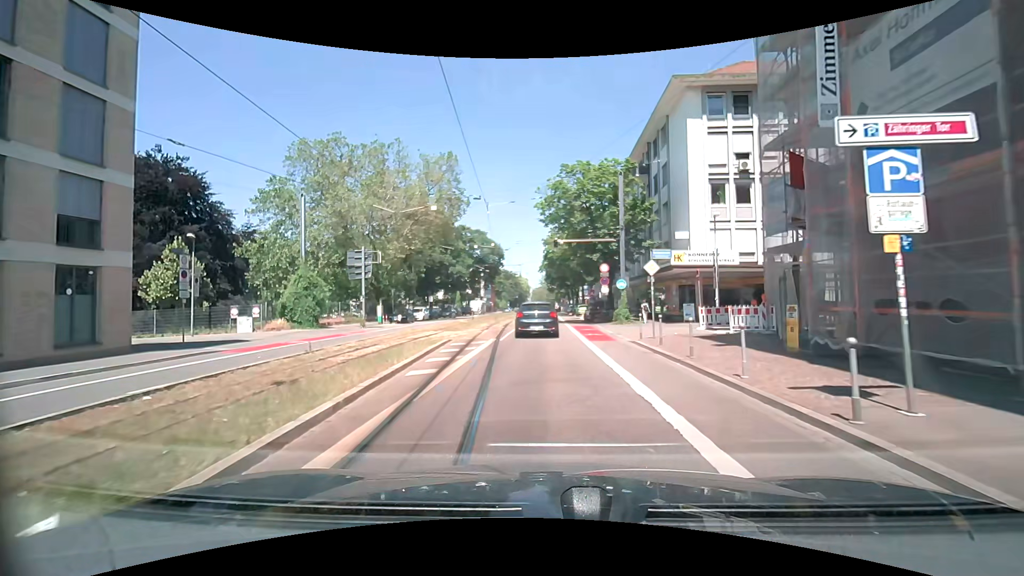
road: primary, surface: asphalt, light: Day
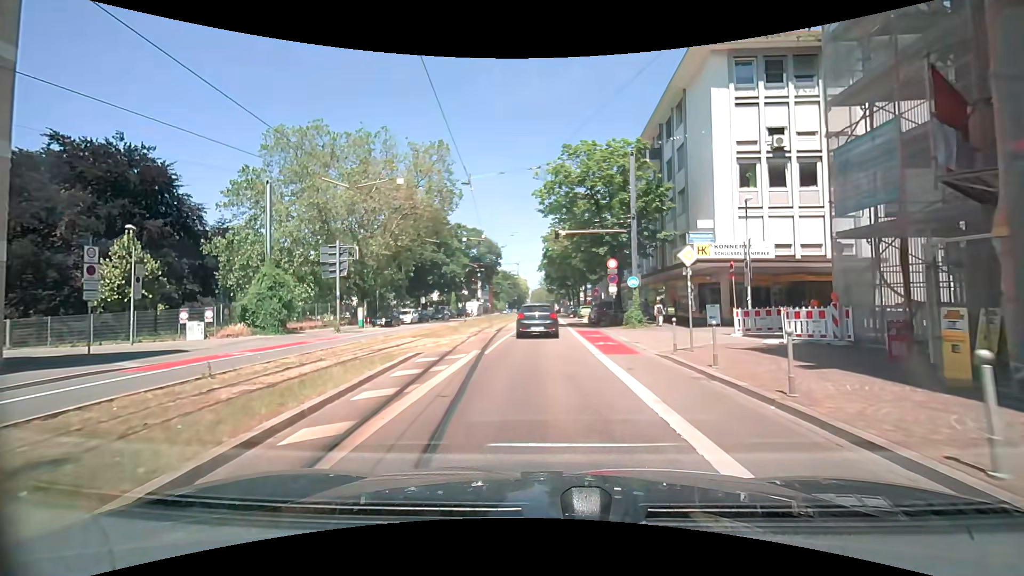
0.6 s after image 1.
(+0.1, +4.6) m; +2°
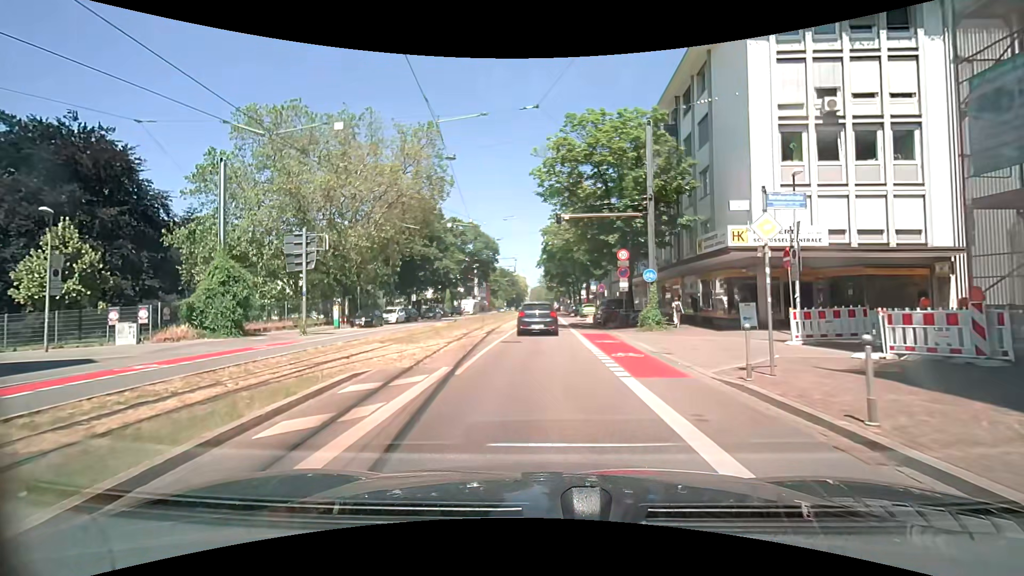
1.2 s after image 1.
(+0.1, +4.7) m; 0°
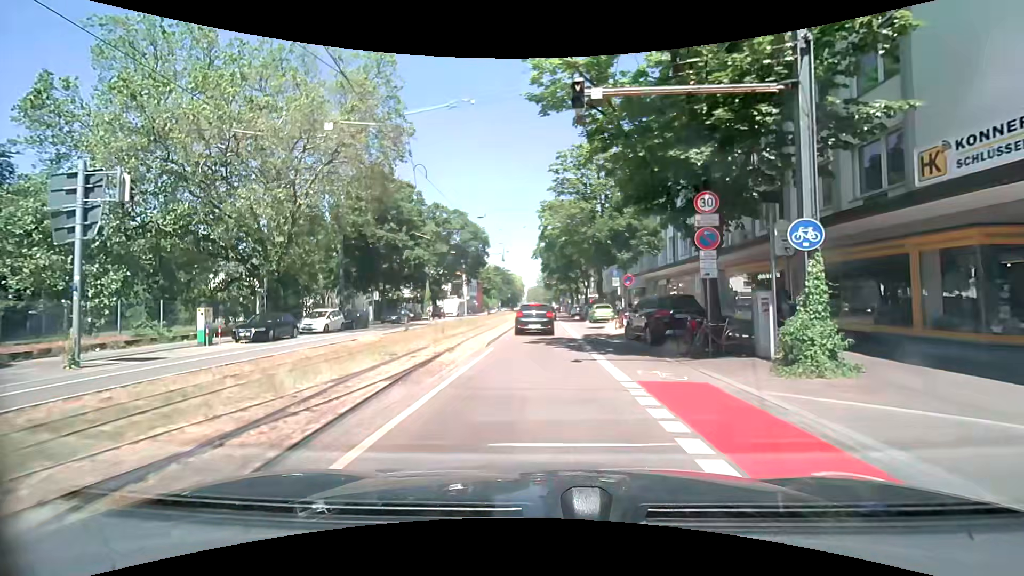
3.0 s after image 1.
(+0.1, +14.3) m; +1°
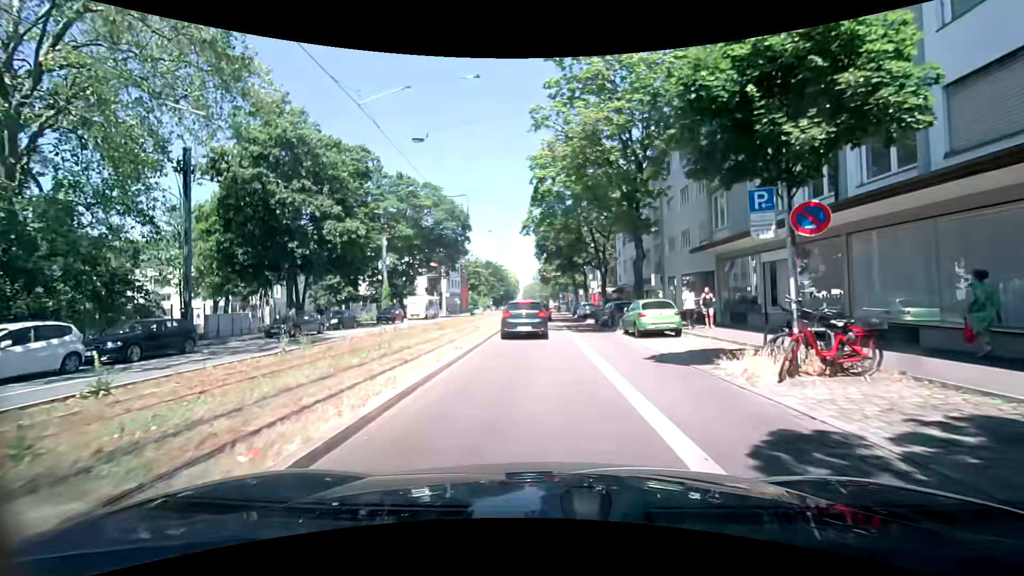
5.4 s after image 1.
(+0.1, +19.0) m; +1°
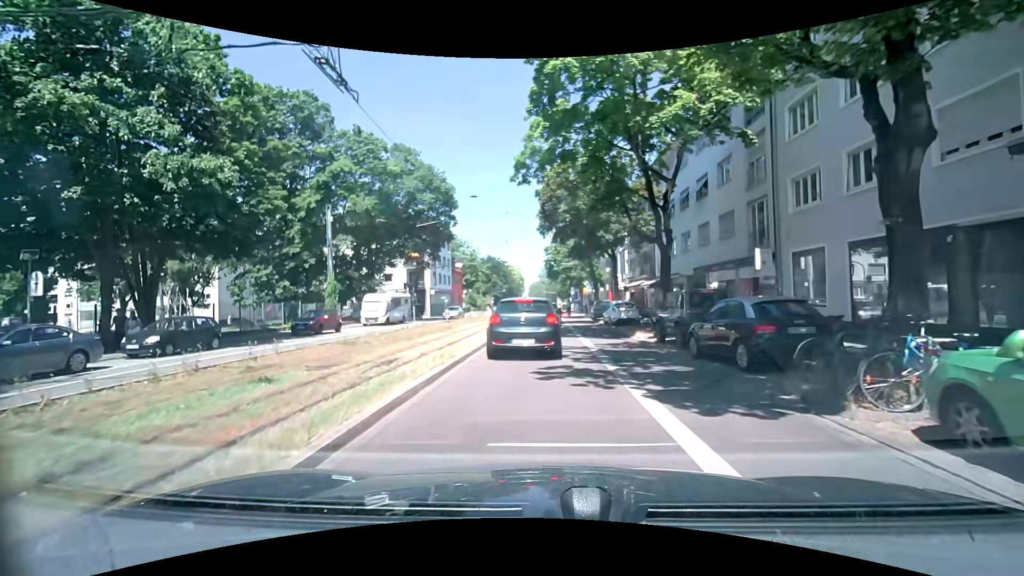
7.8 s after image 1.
(-0.4, +16.7) m; -2°
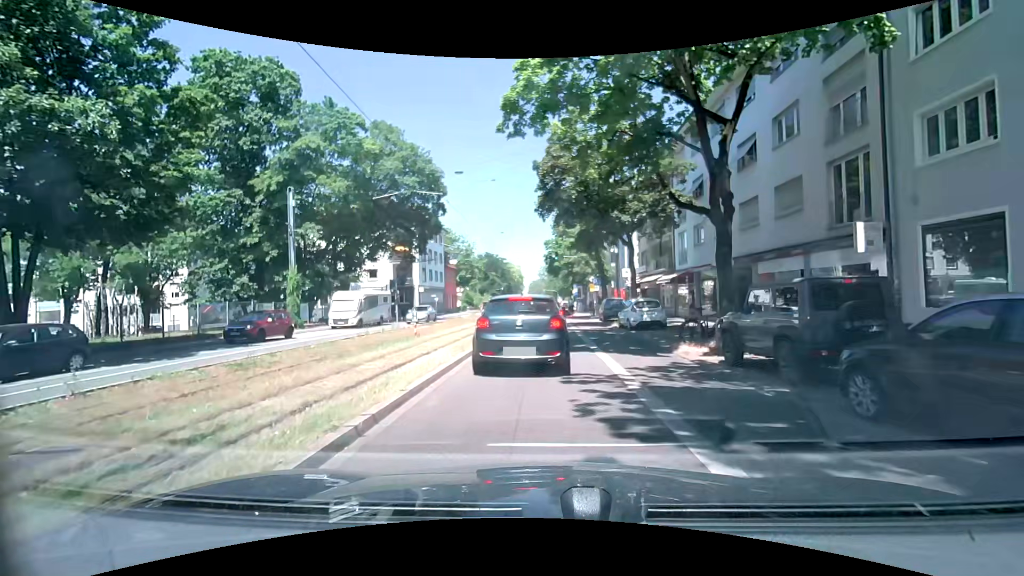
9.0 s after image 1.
(0.0, +6.1) m; +1°
